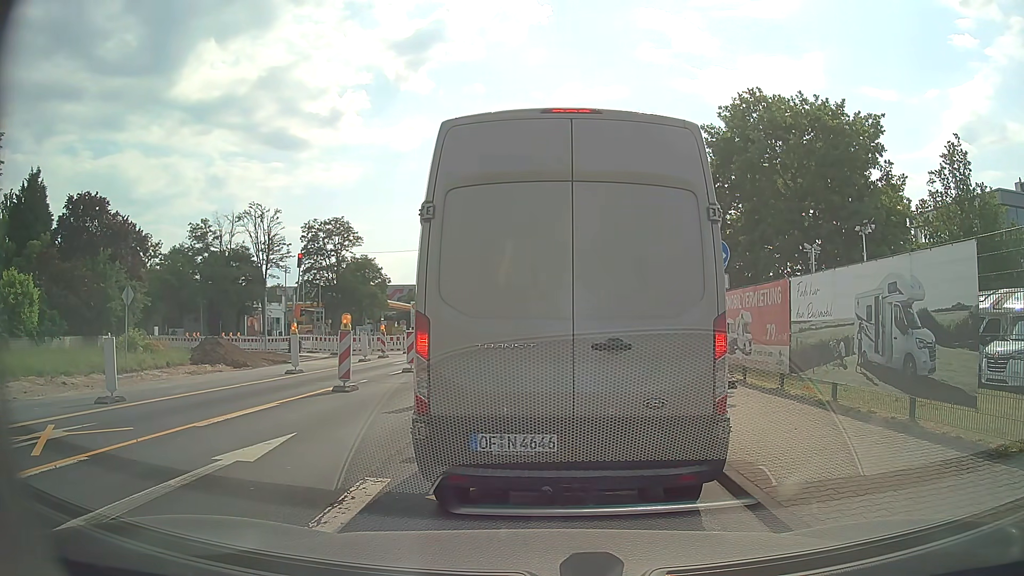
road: secondary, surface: asphalt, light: Day
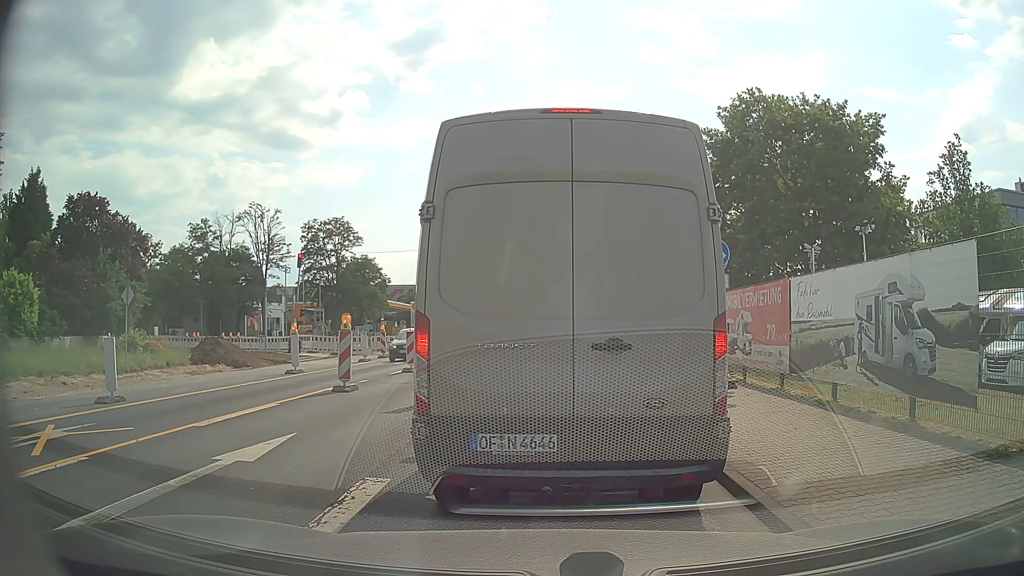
(0.0, 0.0) m; 0°
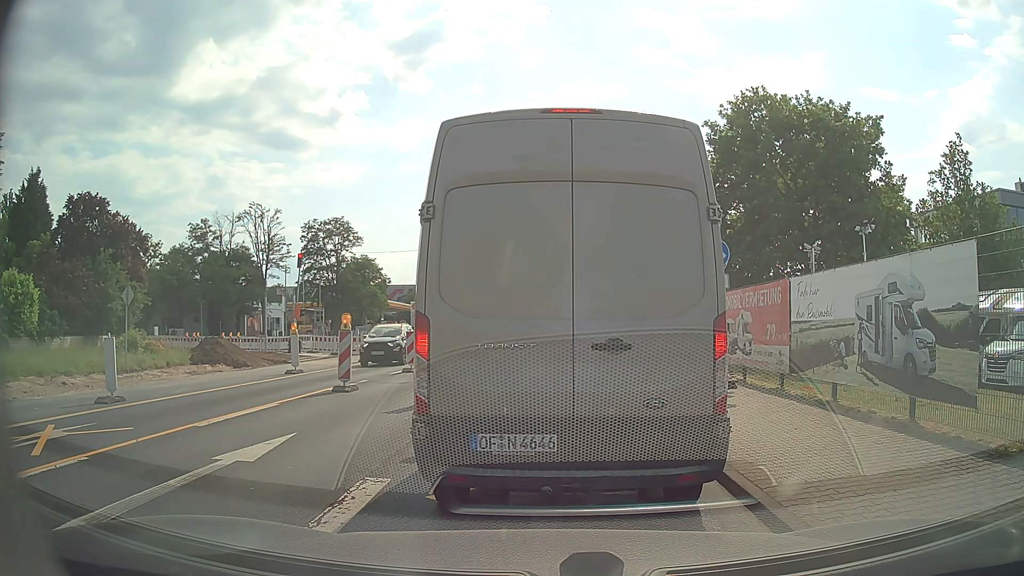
(0.0, 0.0) m; 0°
